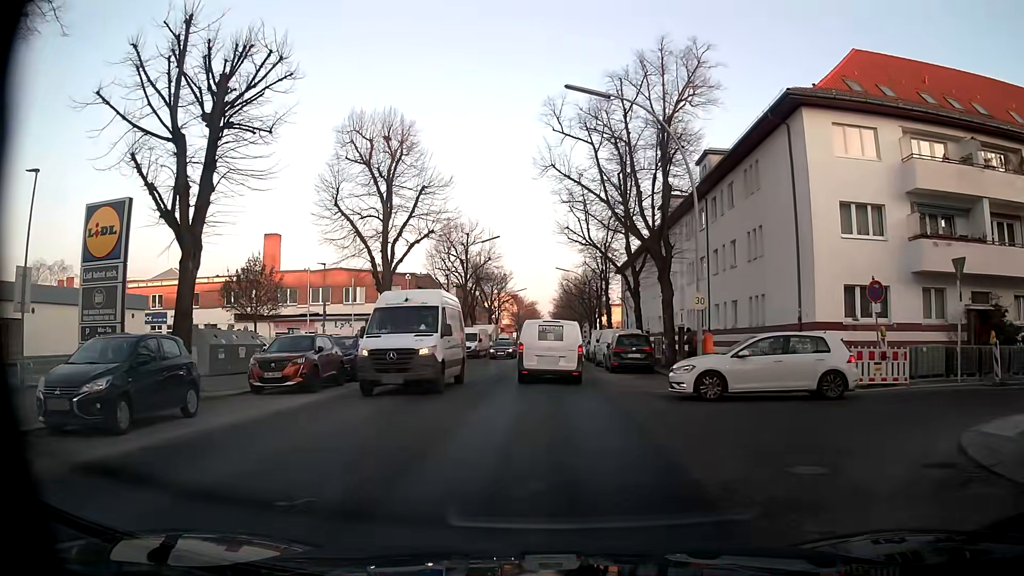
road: tertiary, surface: asphalt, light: Day
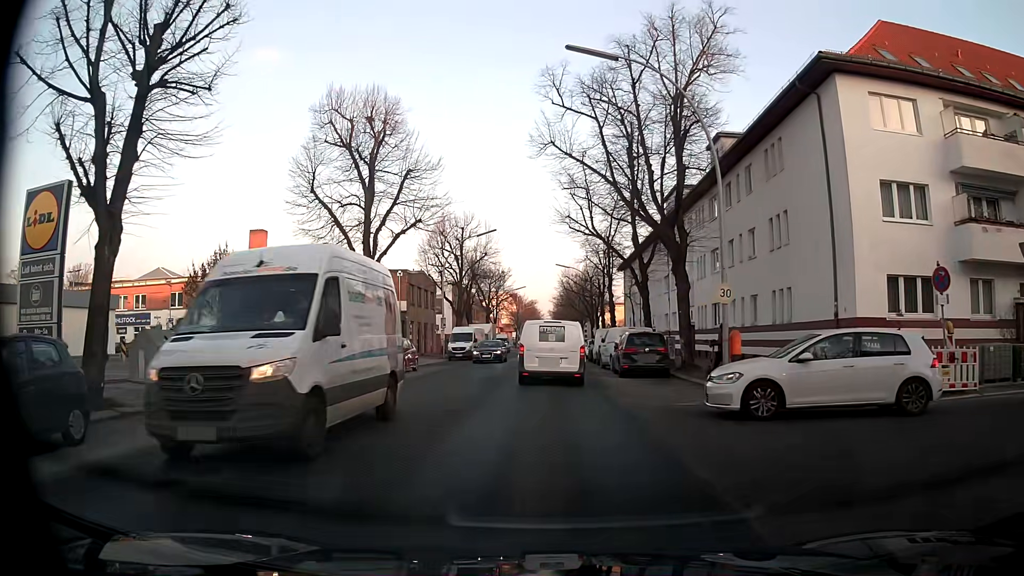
(0.0, +3.5) m; 0°
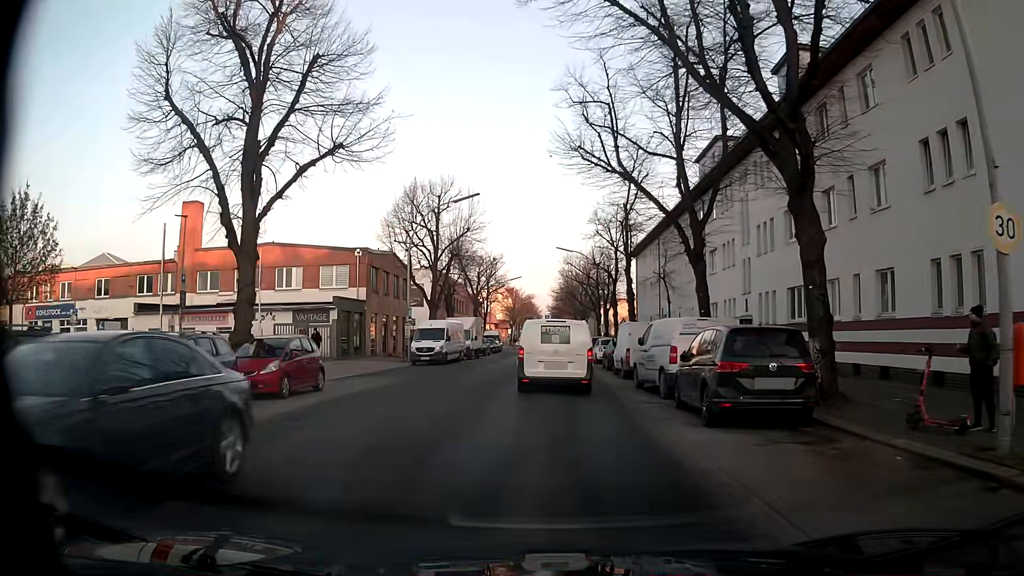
(+0.1, +13.3) m; 0°
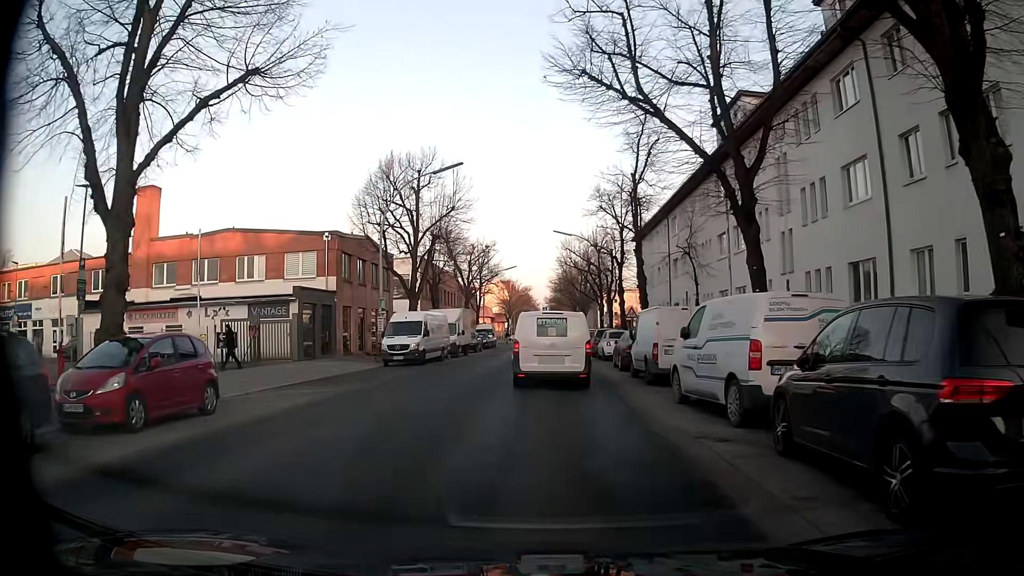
(0.0, +6.3) m; 0°
